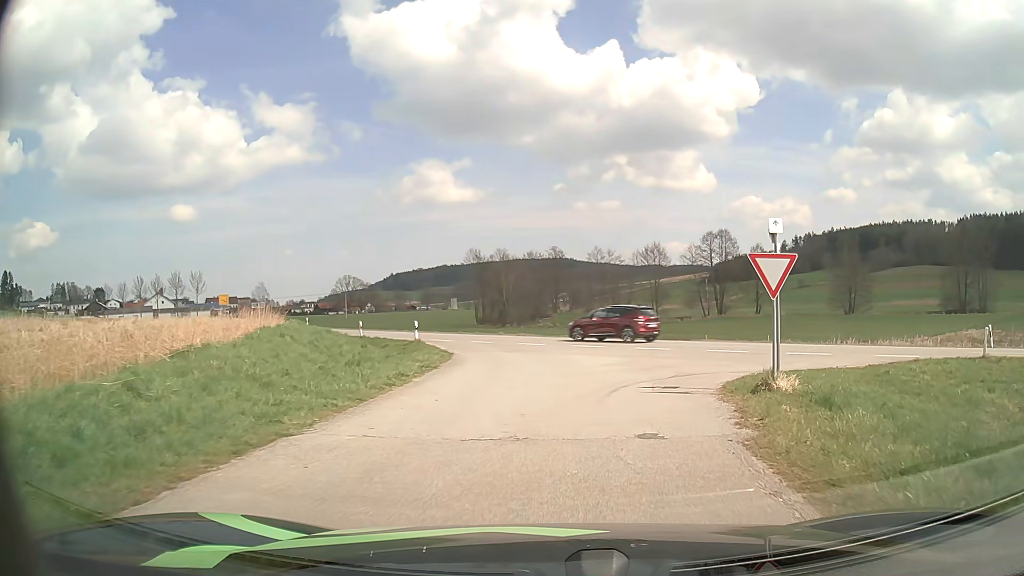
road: unclassified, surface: asphalt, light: Day
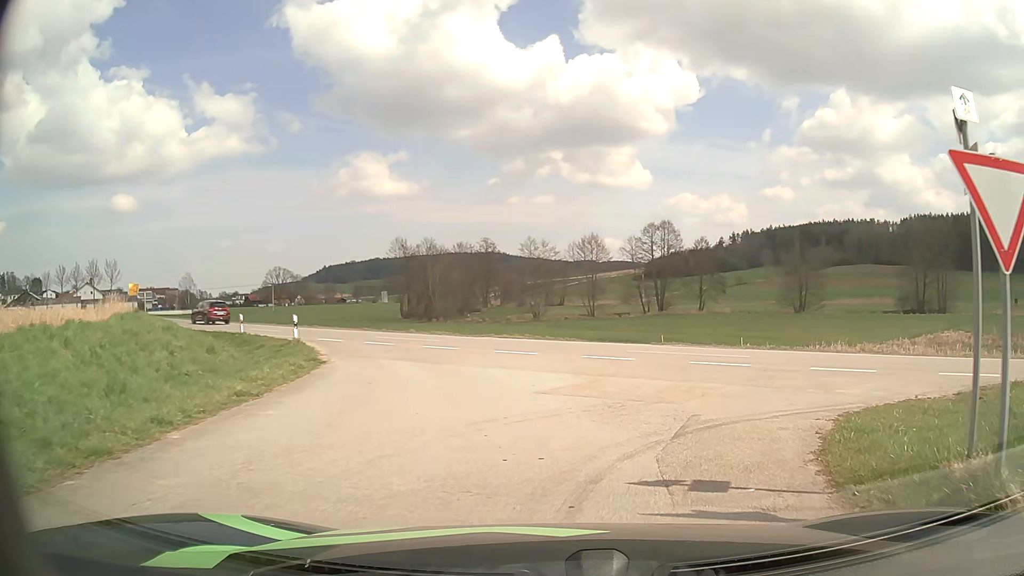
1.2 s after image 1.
(+0.3, +7.2) m; +6°
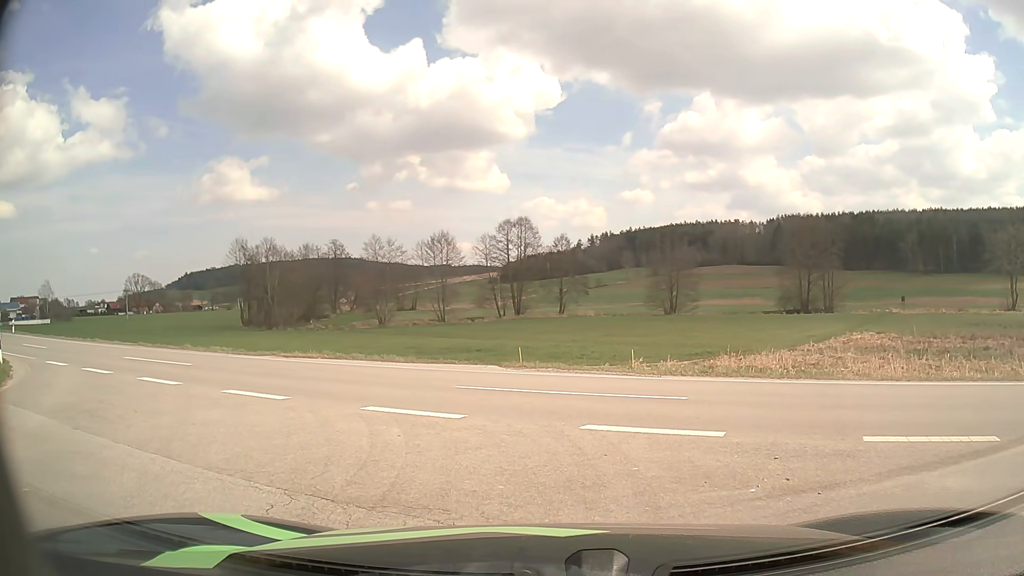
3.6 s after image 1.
(+1.1, +8.4) m; +12°
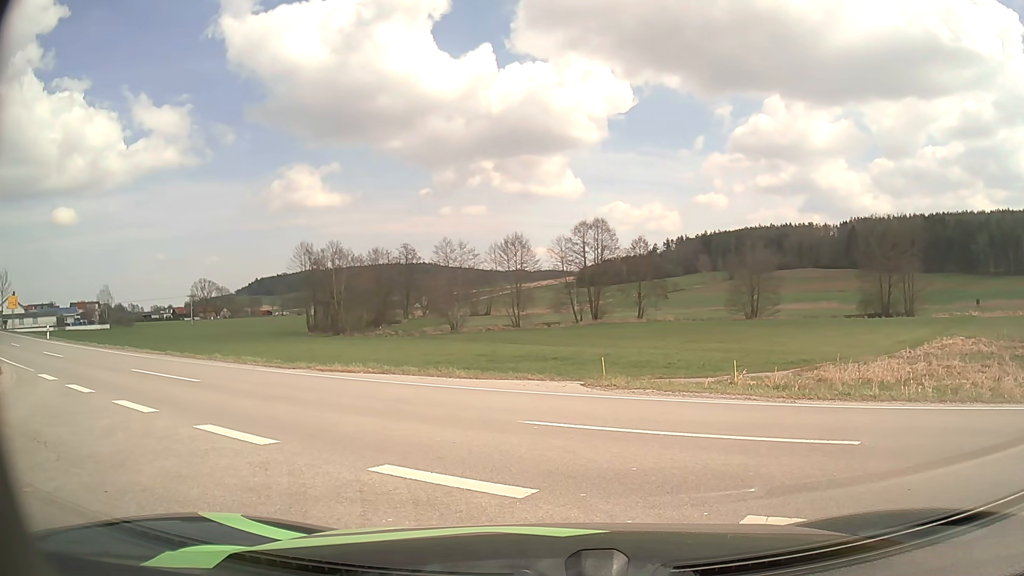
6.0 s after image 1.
(0.0, +3.3) m; -6°
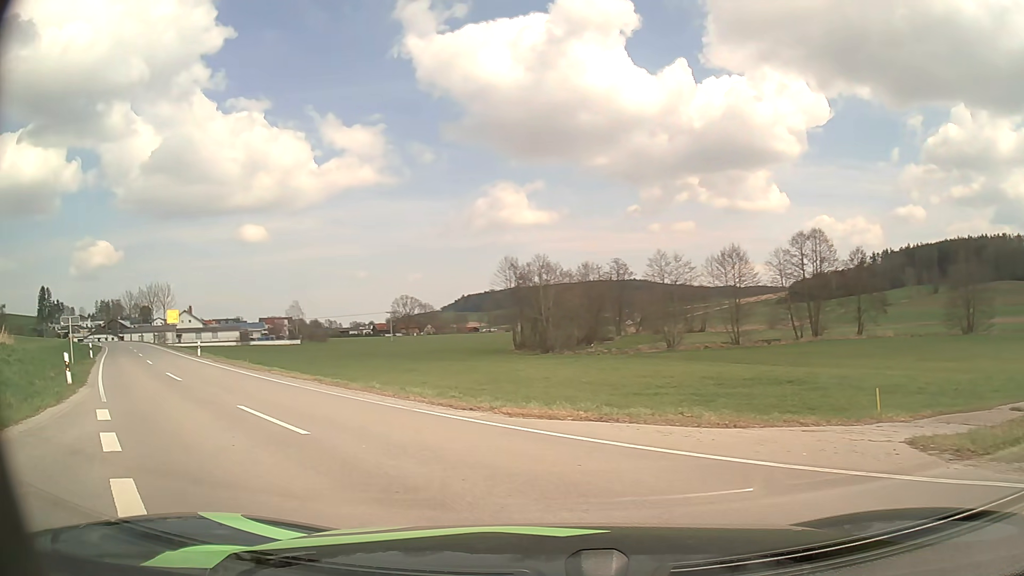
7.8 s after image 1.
(-0.8, +5.5) m; -18°
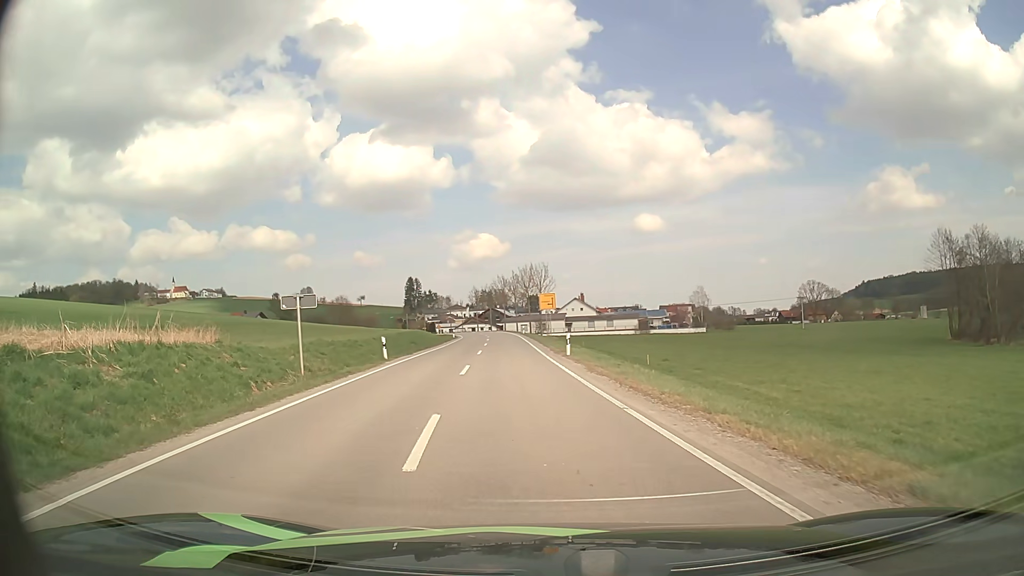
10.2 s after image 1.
(-5.6, +14.3) m; -34°
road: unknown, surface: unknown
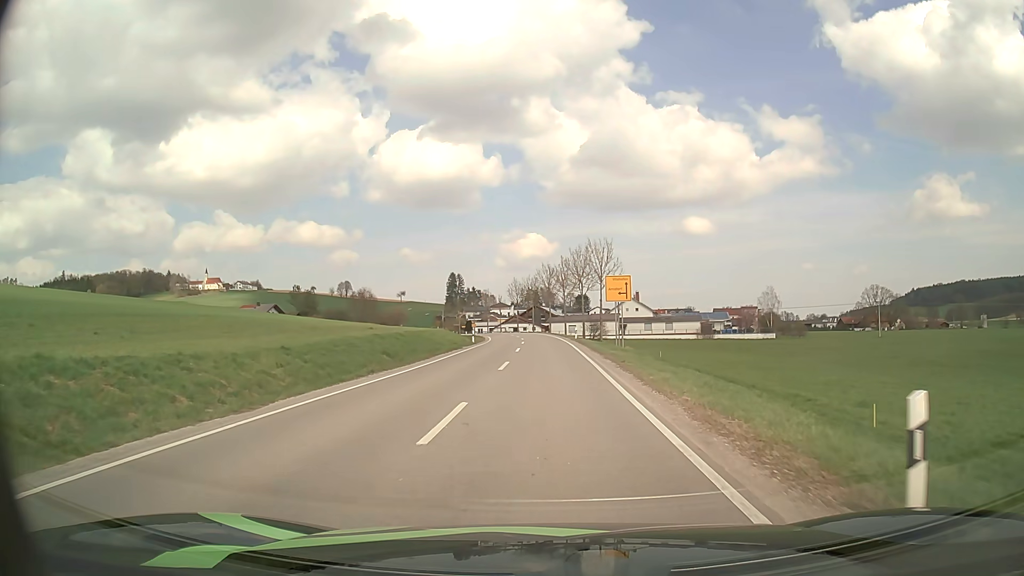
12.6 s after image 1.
(-1.2, +23.5) m; -4°
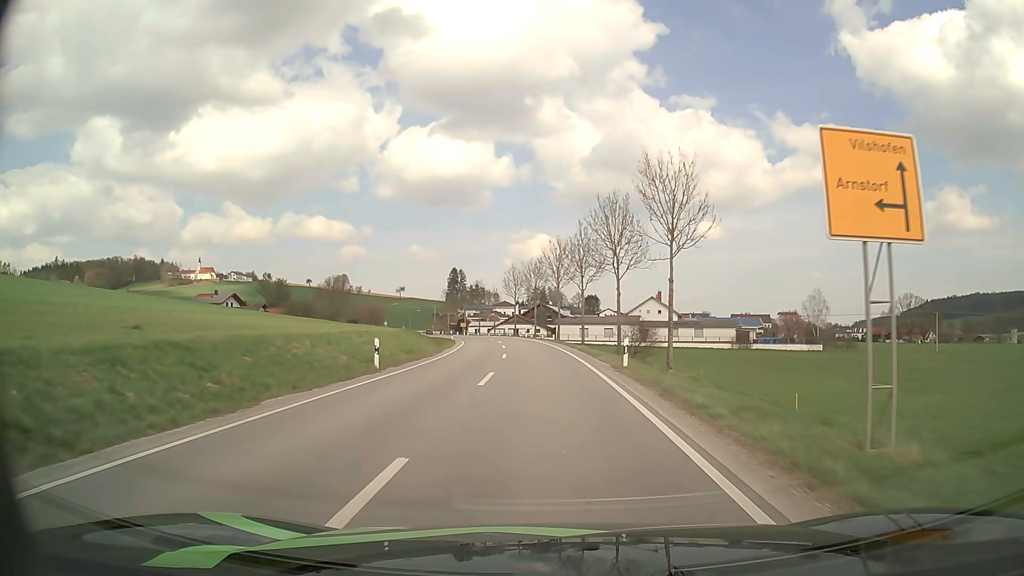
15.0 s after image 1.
(-0.1, +29.3) m; 0°
(0, +10) (0, +20) (-1, +30) (-1, +40) (-2, +50) (-3, +60) (-5, +70) (-6, +80) (-9, +89) (-11, +99) m
